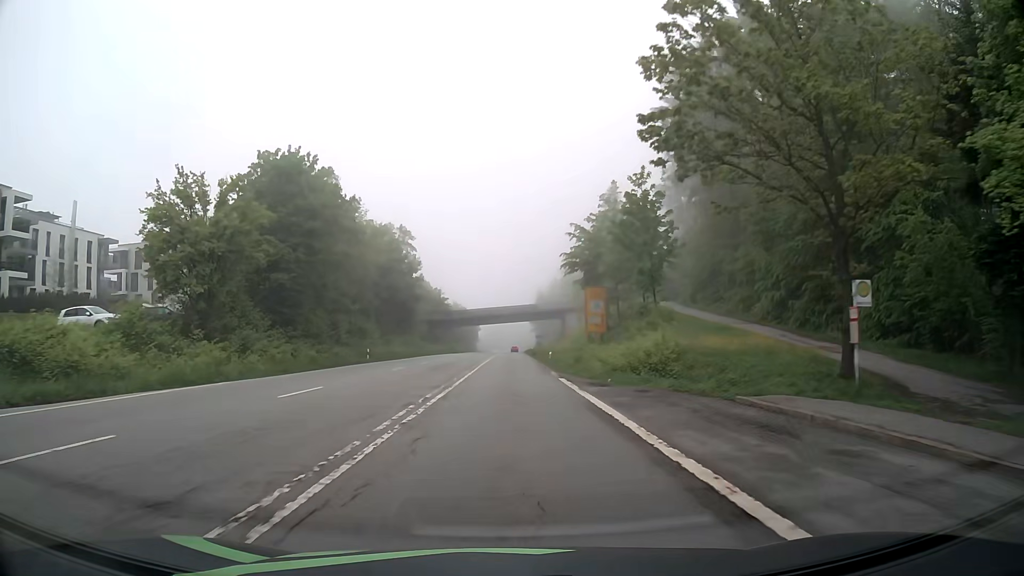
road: secondary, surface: asphalt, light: Day
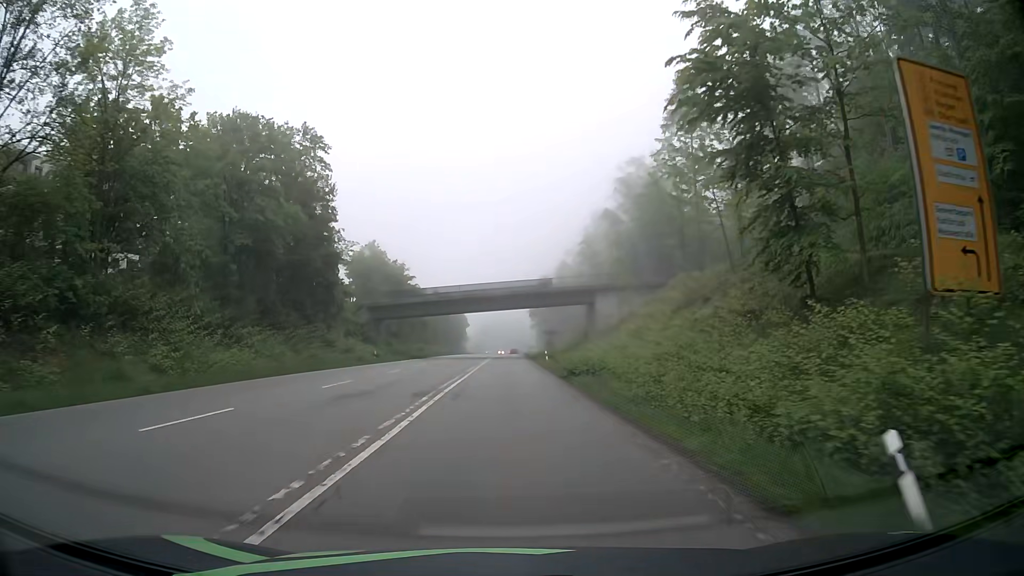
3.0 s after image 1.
(+0.3, +46.1) m; +1°
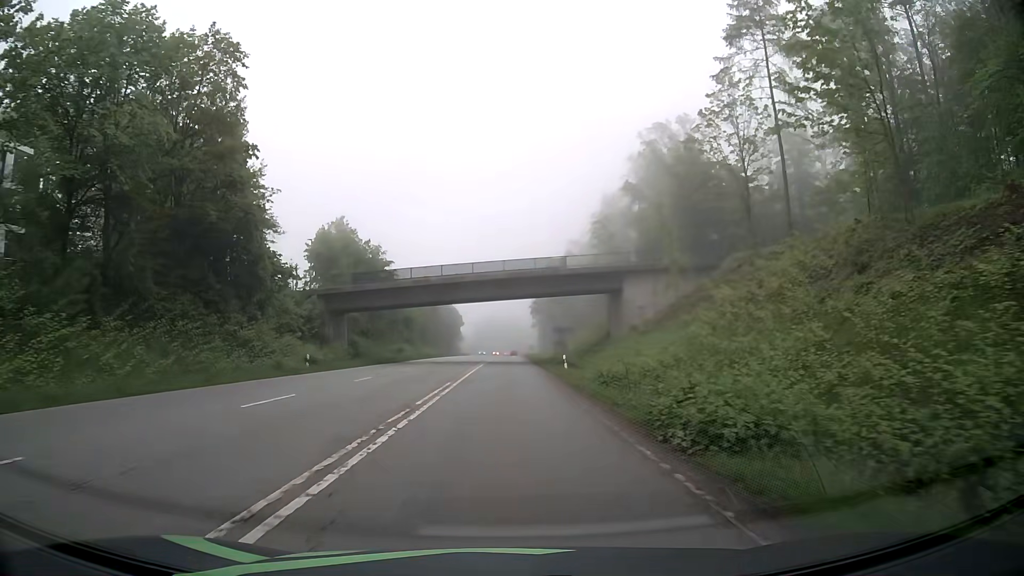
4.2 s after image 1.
(-0.1, +18.4) m; 0°
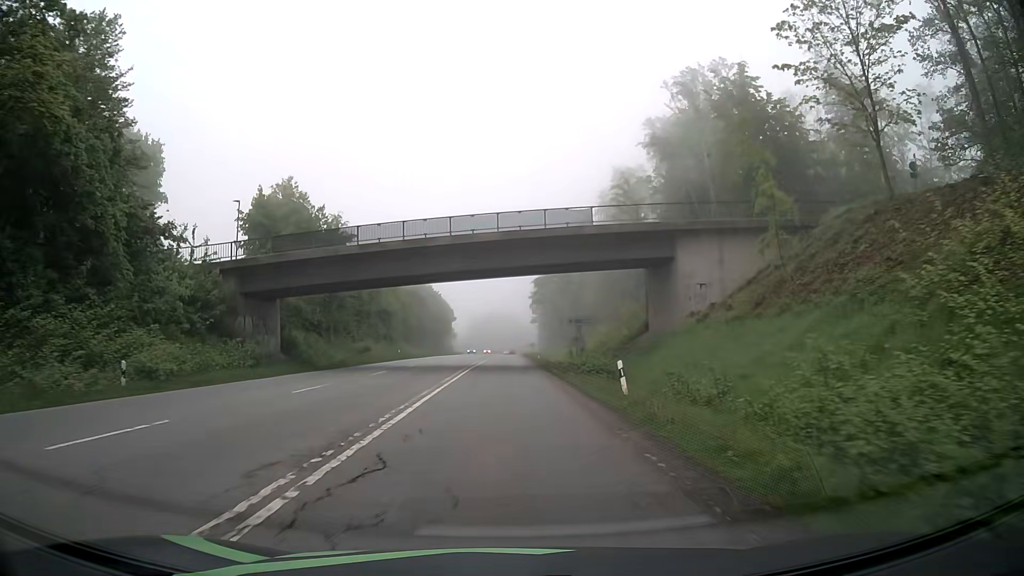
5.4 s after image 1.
(0.0, +18.4) m; 0°
(0, +10) (0, +20) (0, +30) (0, +40) (+1, +50) (+1, +60) (+1, +70) (+1, +80) (+1, +90) (+1, +100) m
